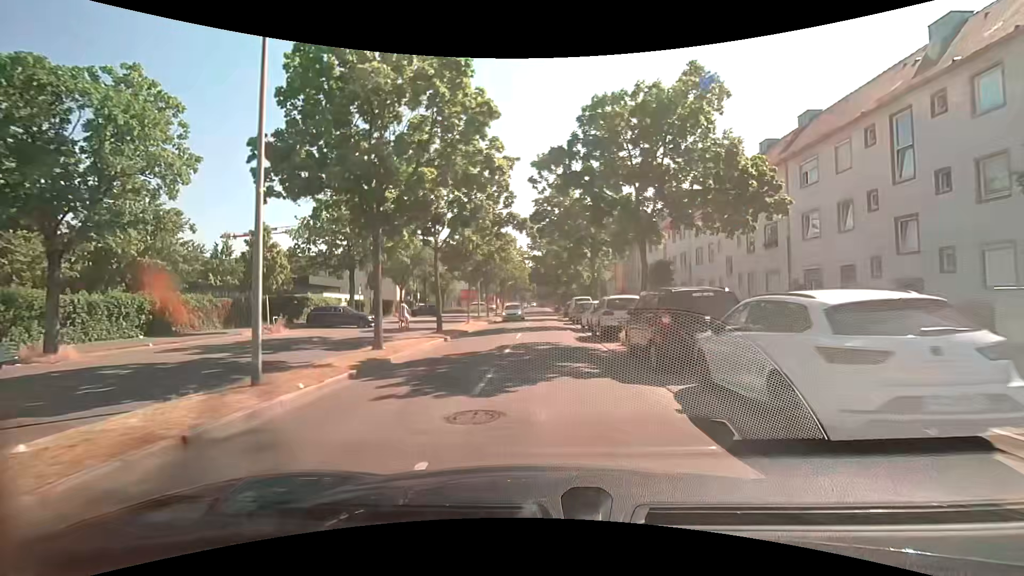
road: tertiary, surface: asphalt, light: Day
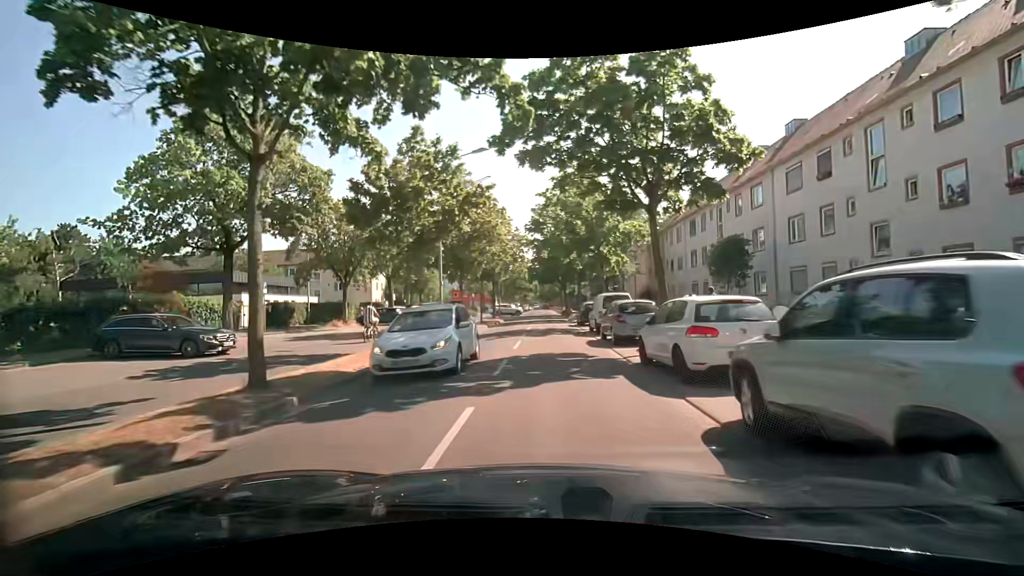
(+0.1, +16.0) m; +1°
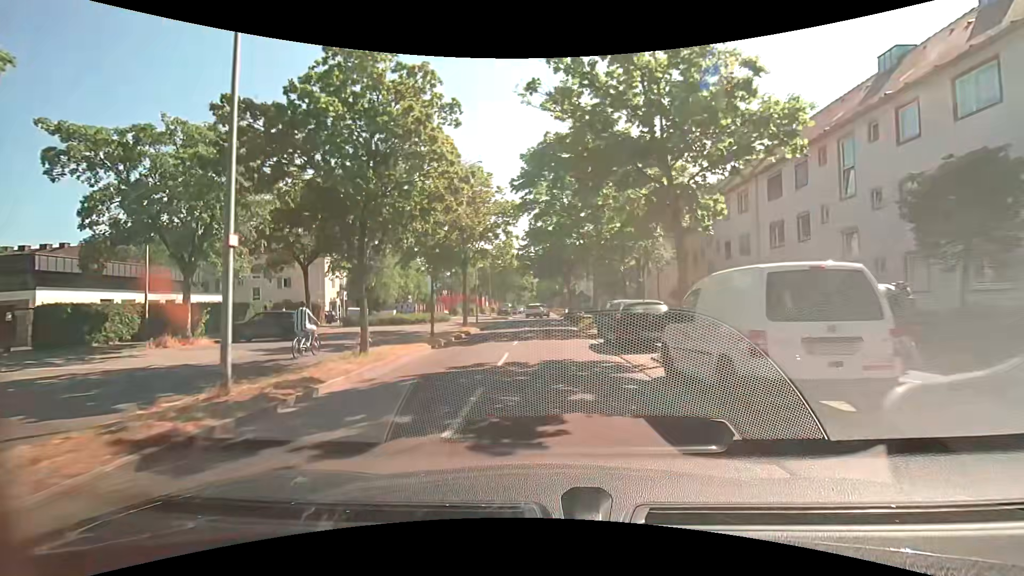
(-0.1, +16.5) m; +1°
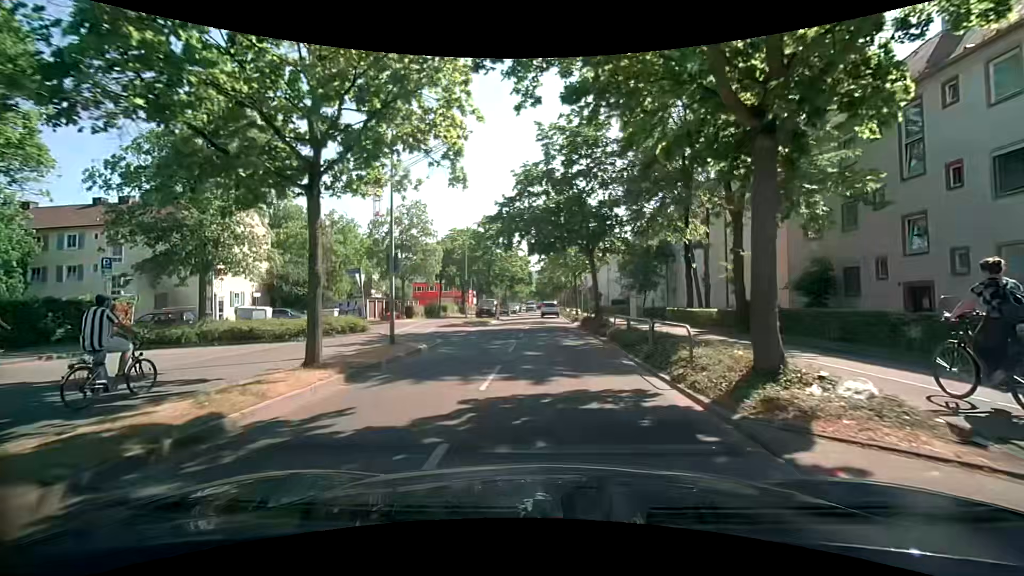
(-0.4, +21.3) m; -1°
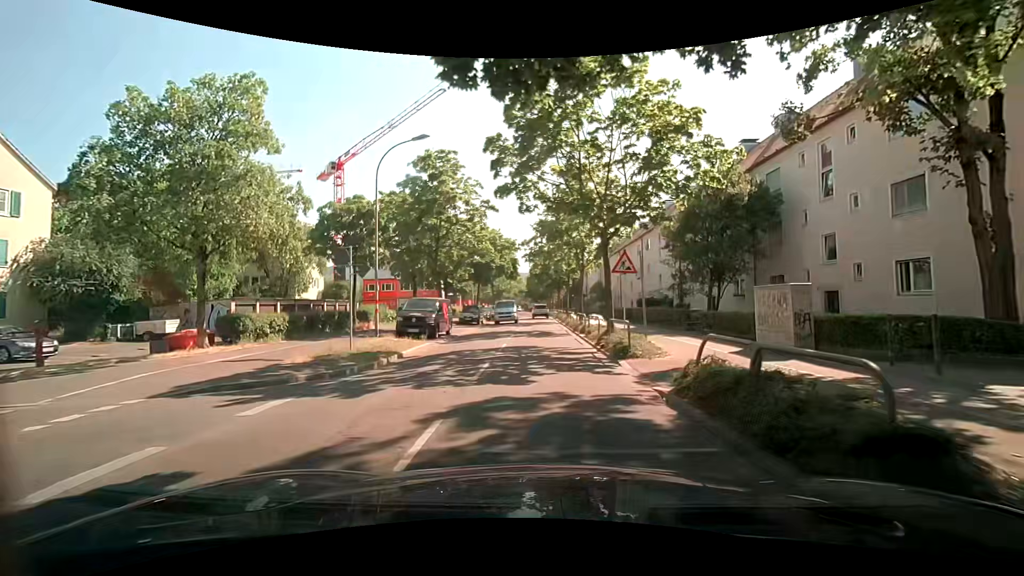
(+0.1, +22.7) m; +2°
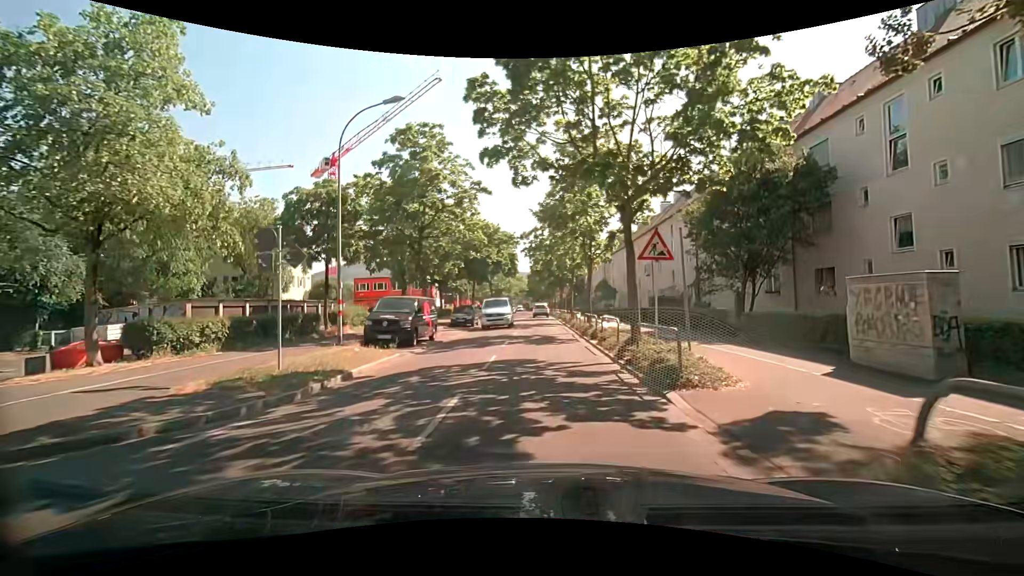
(-0.1, +4.3) m; -1°
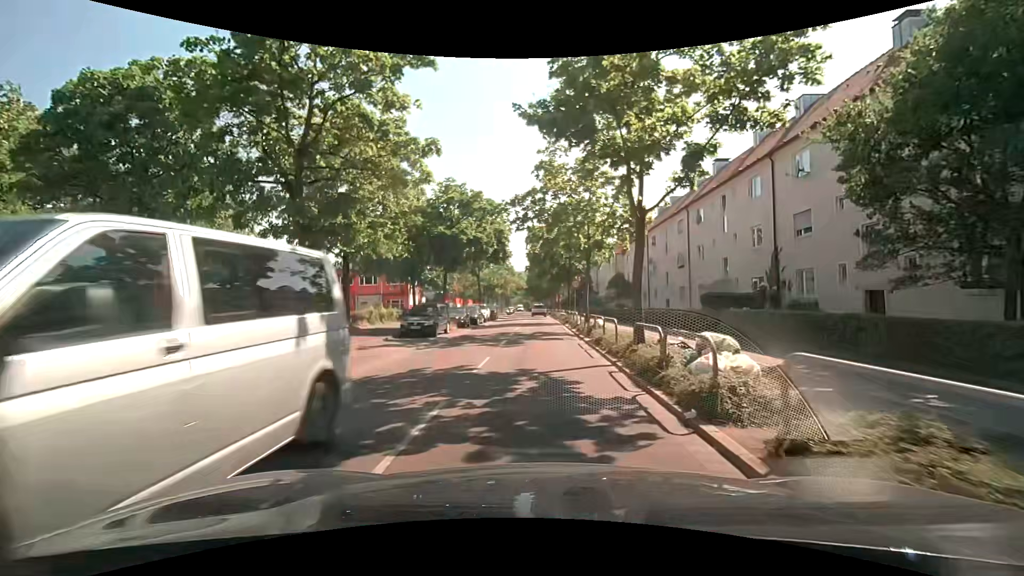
(-0.1, +12.8) m; -1°
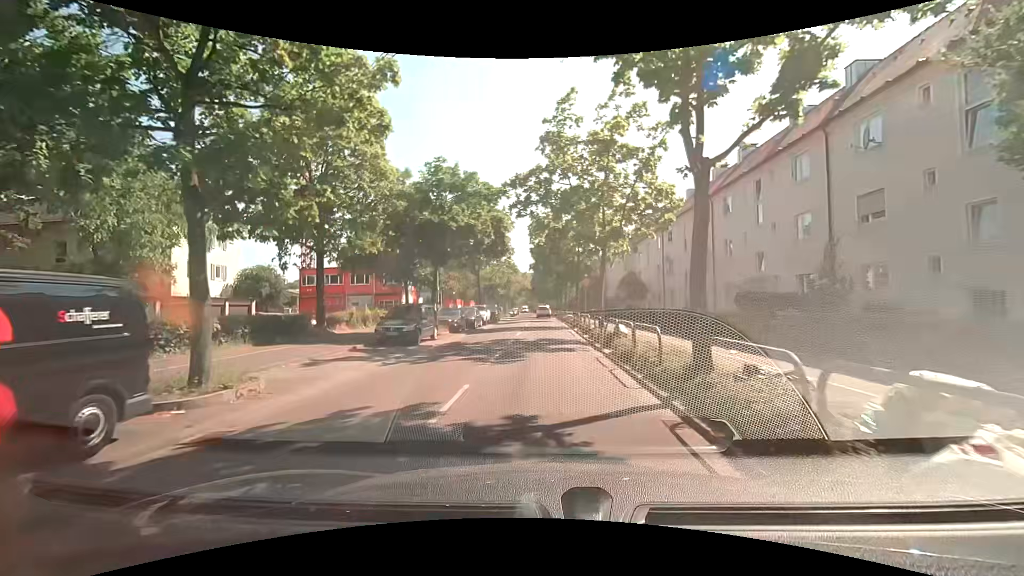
(0.0, +4.3) m; 0°
(0, +10) (0, +20) (0, +30) (0, +40) (0, +50) (0, +60) (0, +70) (0, +80) (0, +90) (-1, +100) m
